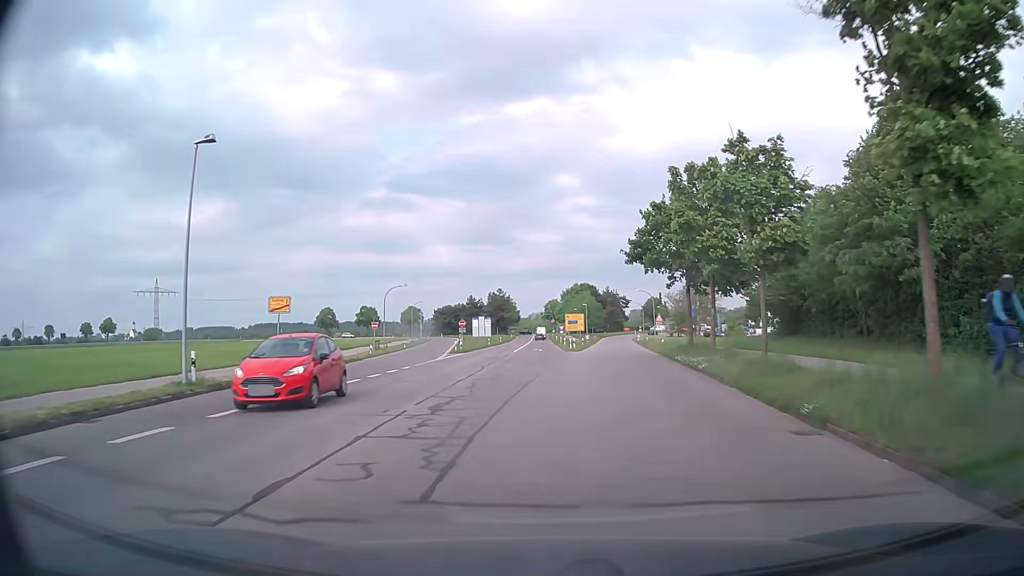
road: tertiary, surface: asphalt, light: Day
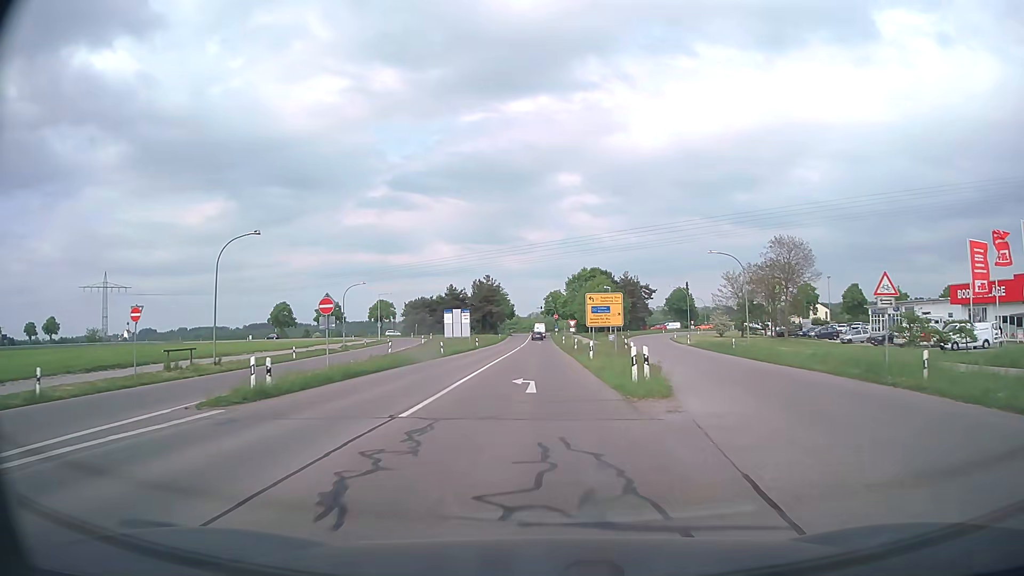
(+0.5, +40.5) m; +1°
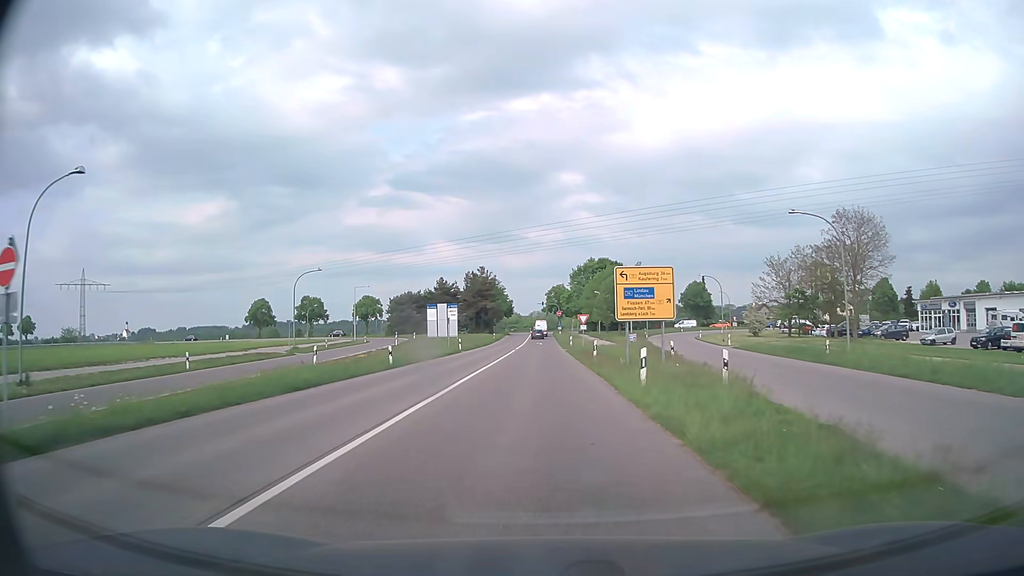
(0.0, +16.2) m; 0°
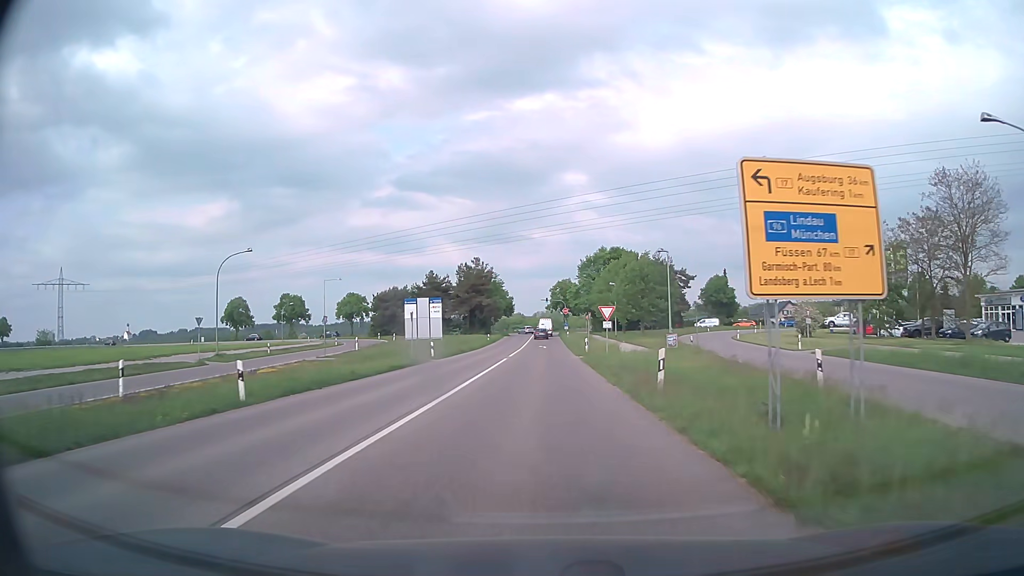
(-0.1, +16.2) m; 0°
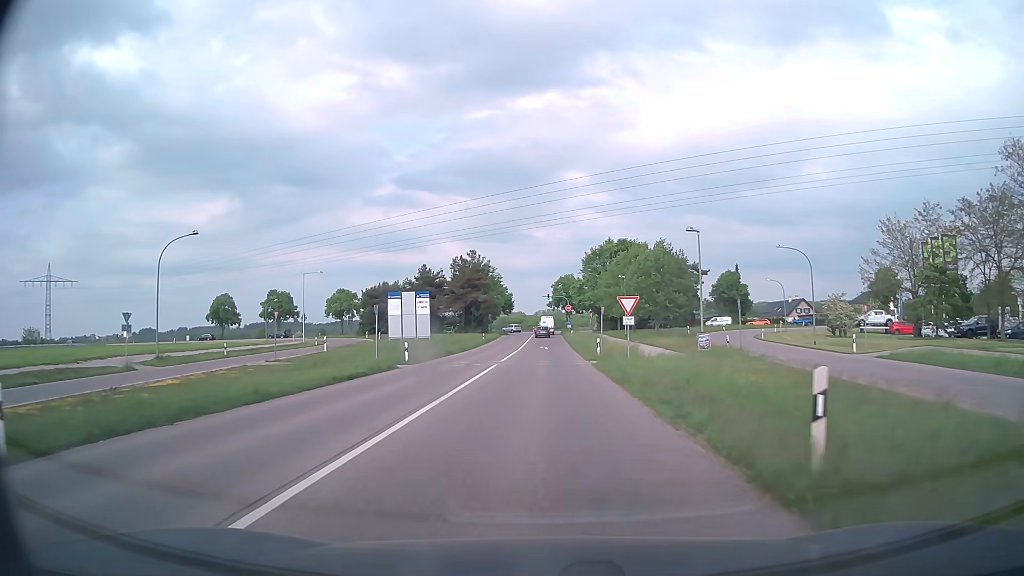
(0.0, +8.1) m; 0°
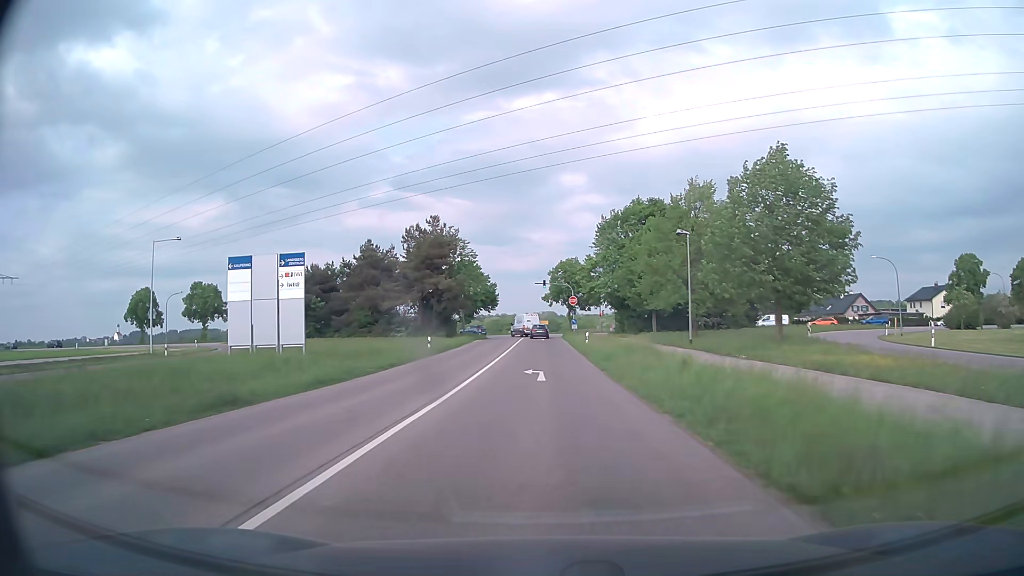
(0.0, +31.9) m; 0°
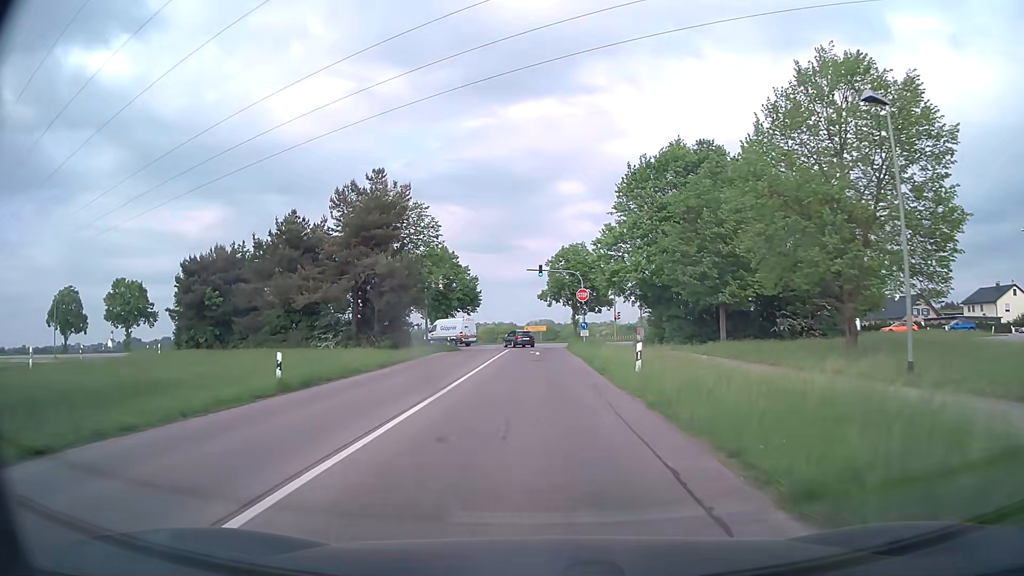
(+0.1, +23.1) m; 0°
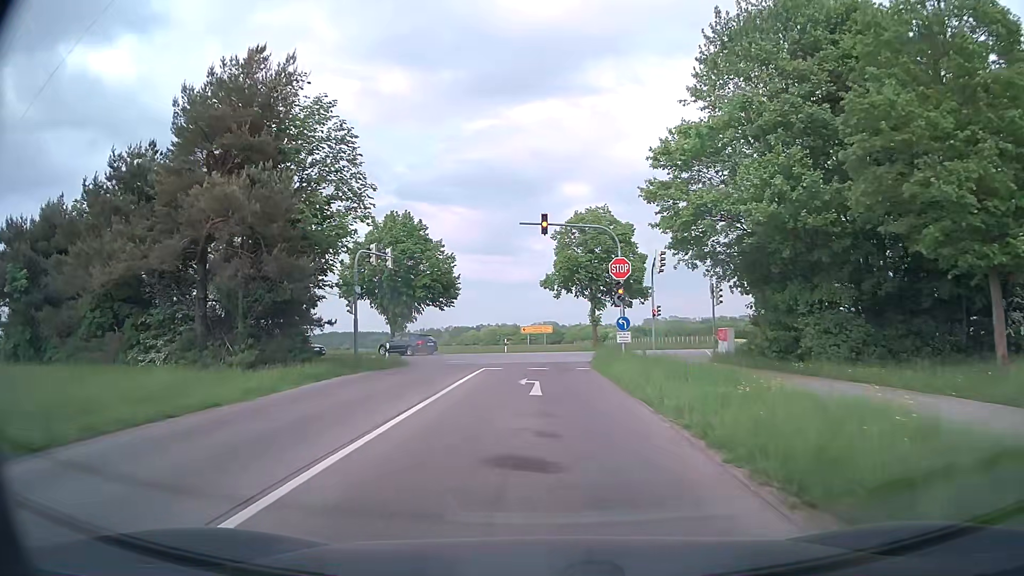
(-0.1, +22.3) m; 0°
(0, +10) (0, +20) (-1, +30) (-4, +39) (-12, +46) (-21, +49) (-31, +50) (-41, +51) (-51, +52) (-61, +53) m
